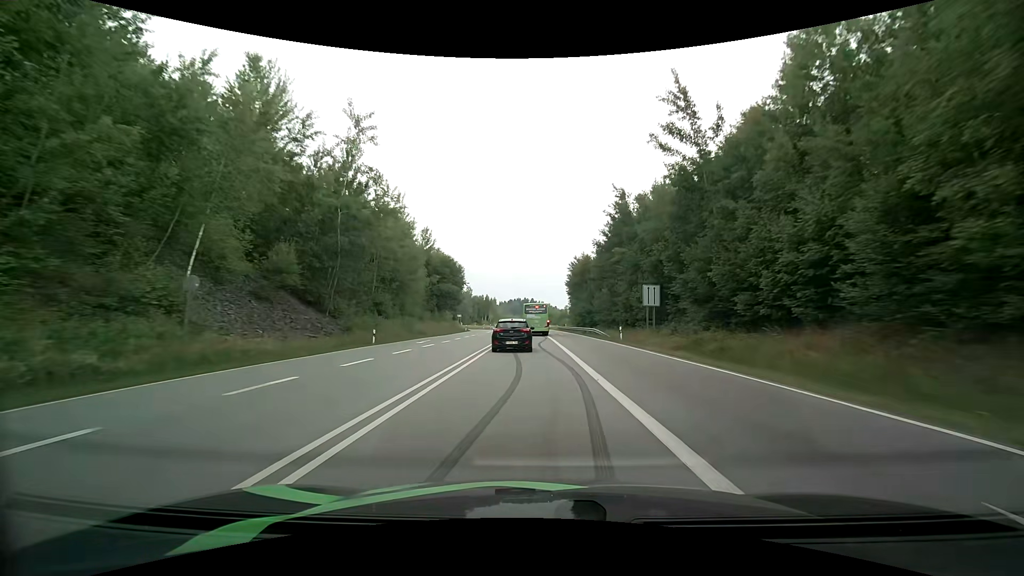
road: primary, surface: asphalt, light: Day
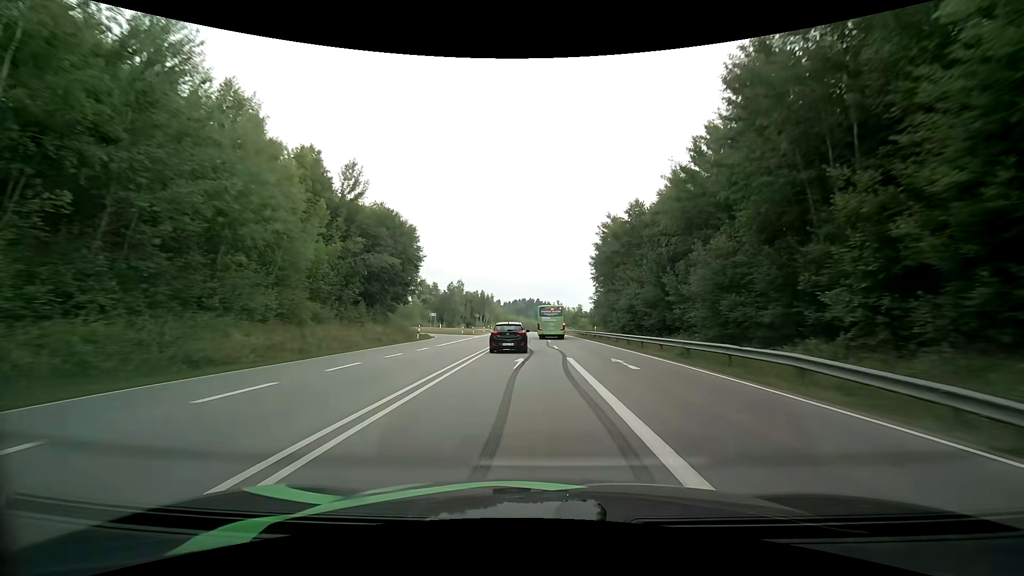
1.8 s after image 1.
(-0.2, +37.1) m; -1°
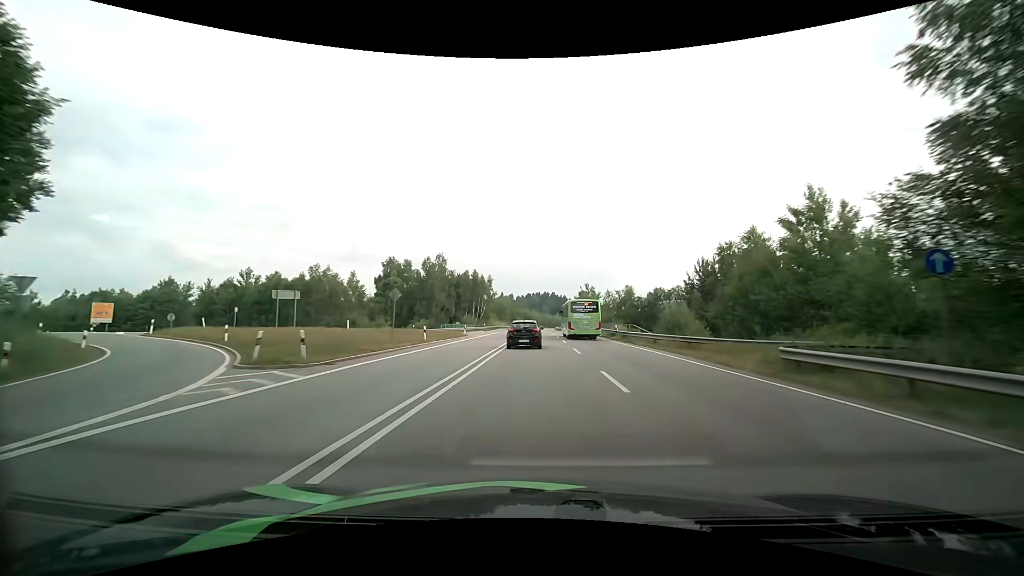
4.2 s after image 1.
(-1.0, +55.1) m; -1°
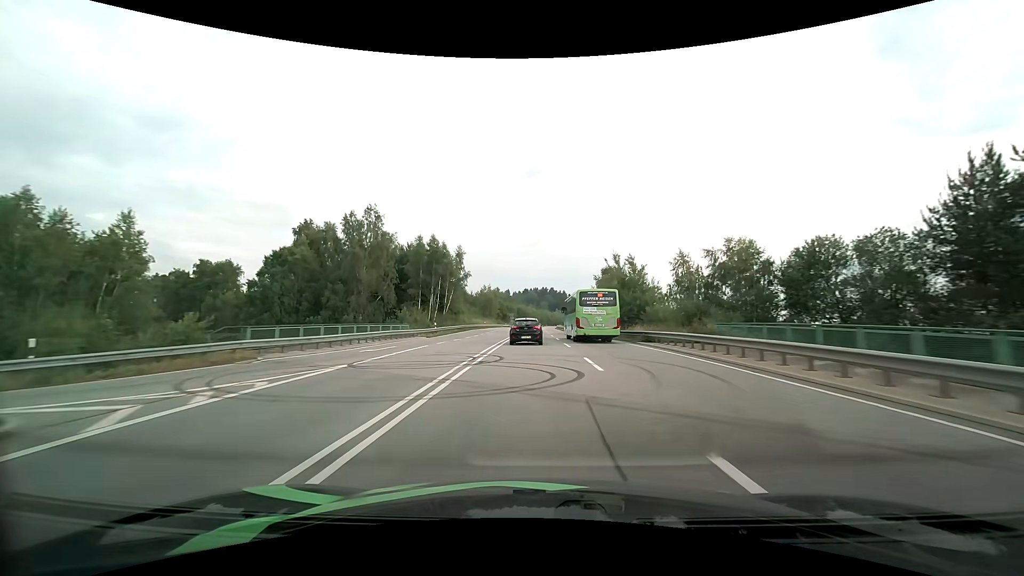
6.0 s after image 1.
(-0.1, +44.9) m; 0°
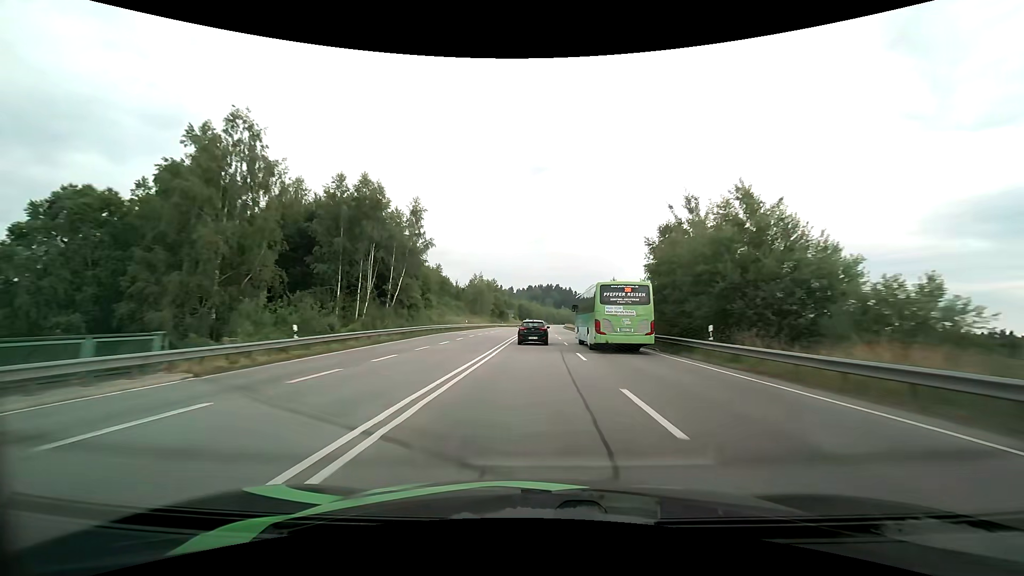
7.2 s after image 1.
(-0.1, +30.8) m; 0°
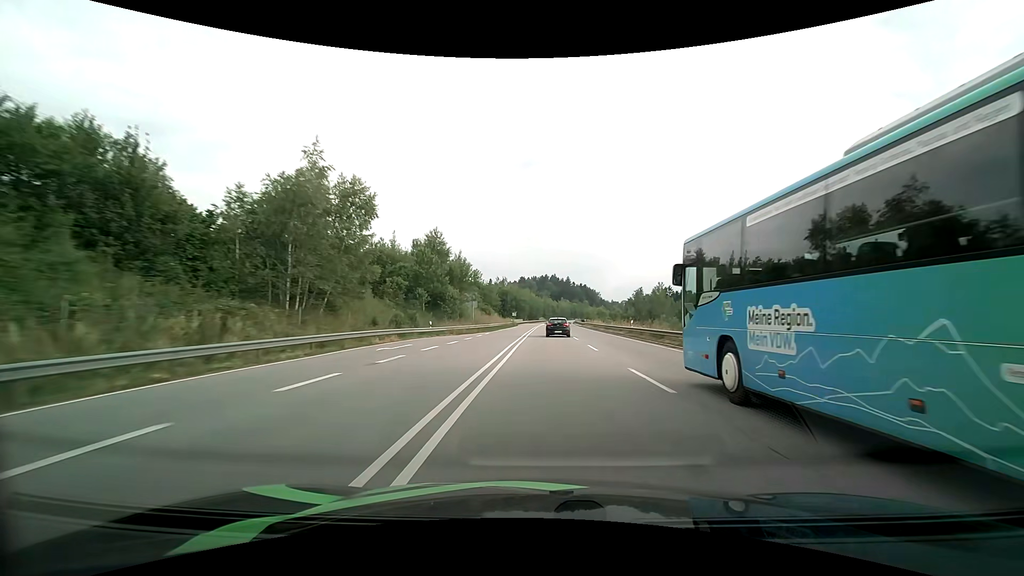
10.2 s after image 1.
(-0.4, +80.6) m; 0°
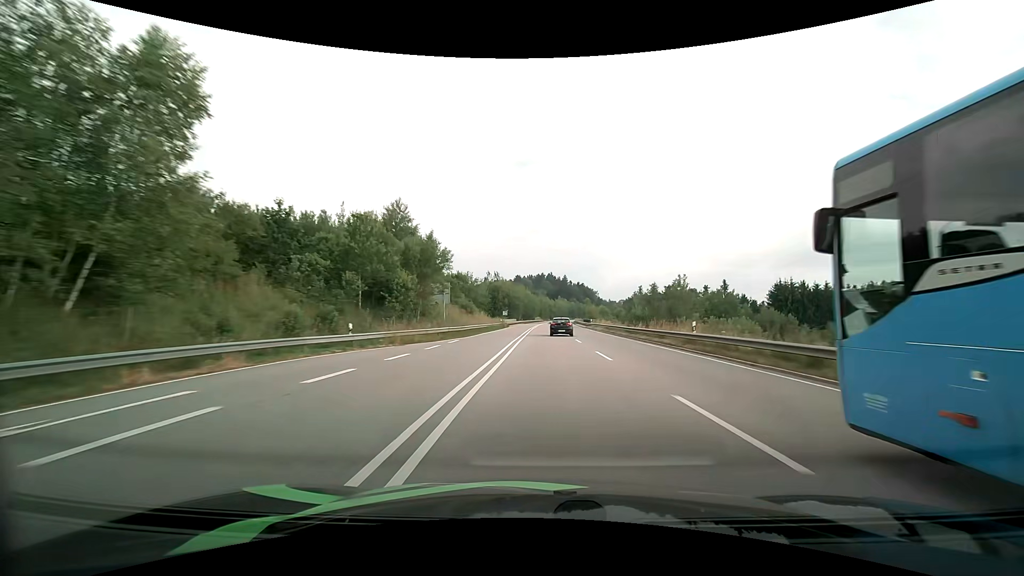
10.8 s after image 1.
(+0.1, +16.9) m; +1°
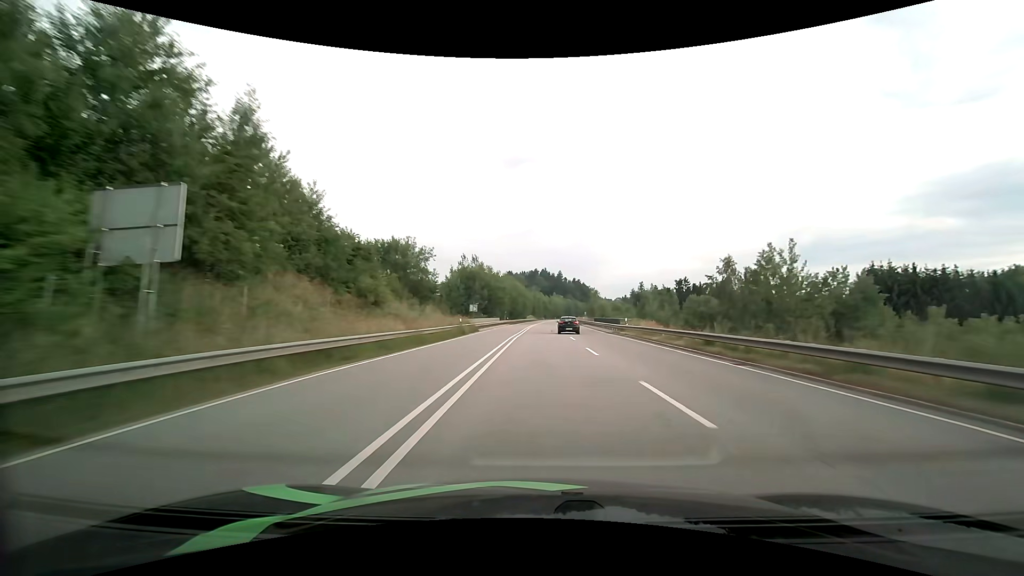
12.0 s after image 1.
(+0.2, +34.1) m; +1°
(0, +10) (0, +20) (0, +30) (+1, +40) (+1, +50) (+1, +60) (+2, +70) (+3, +80) (+3, +90) (+4, +100) m
